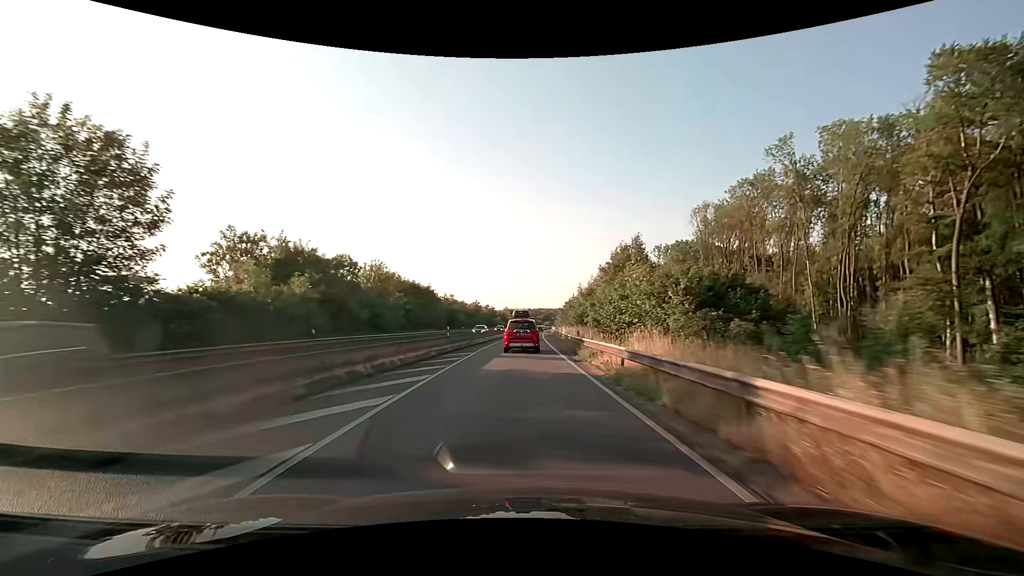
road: trunk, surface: asphalt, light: Day
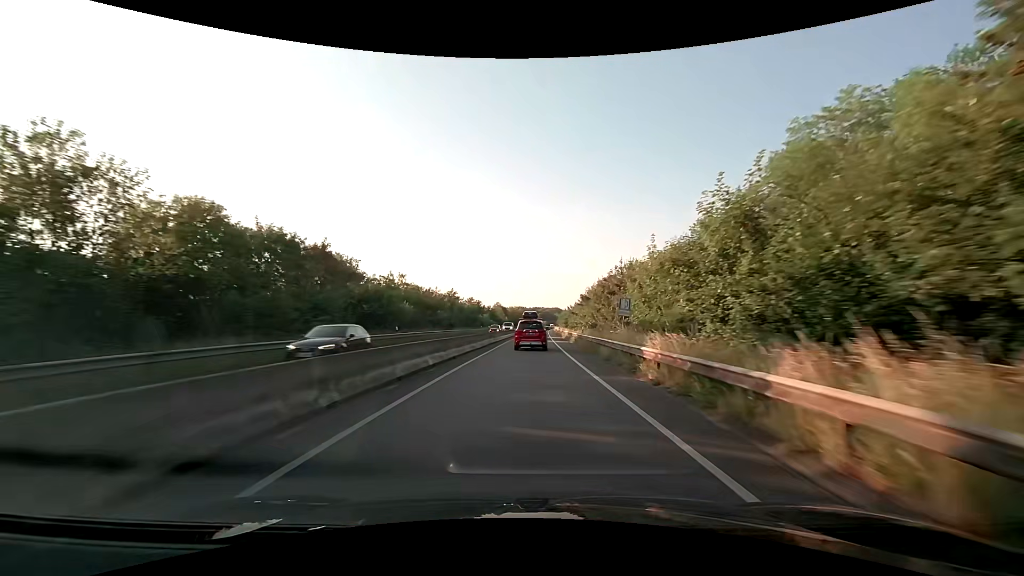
(+0.1, +37.4) m; +1°
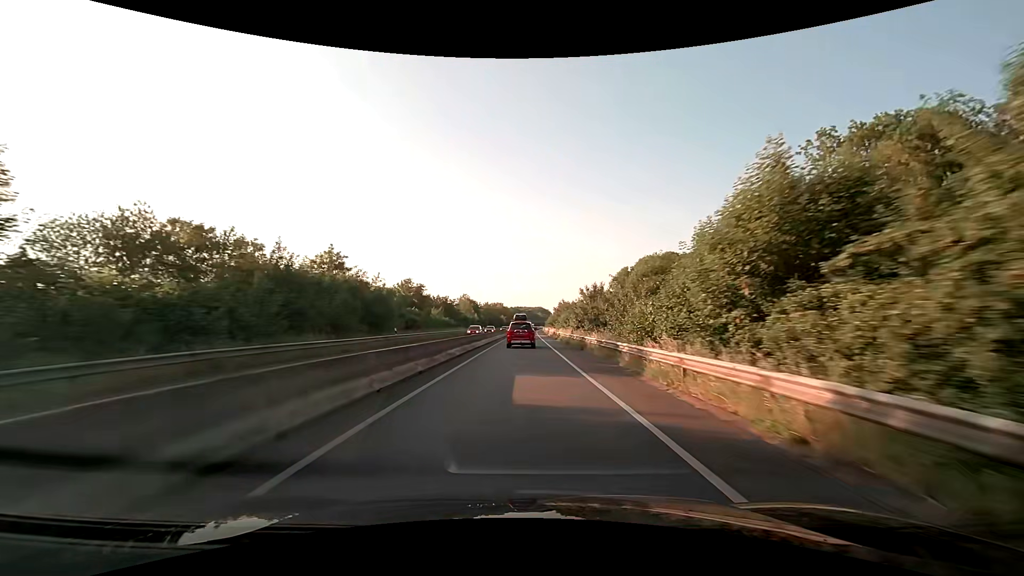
(+0.7, +50.3) m; +2°
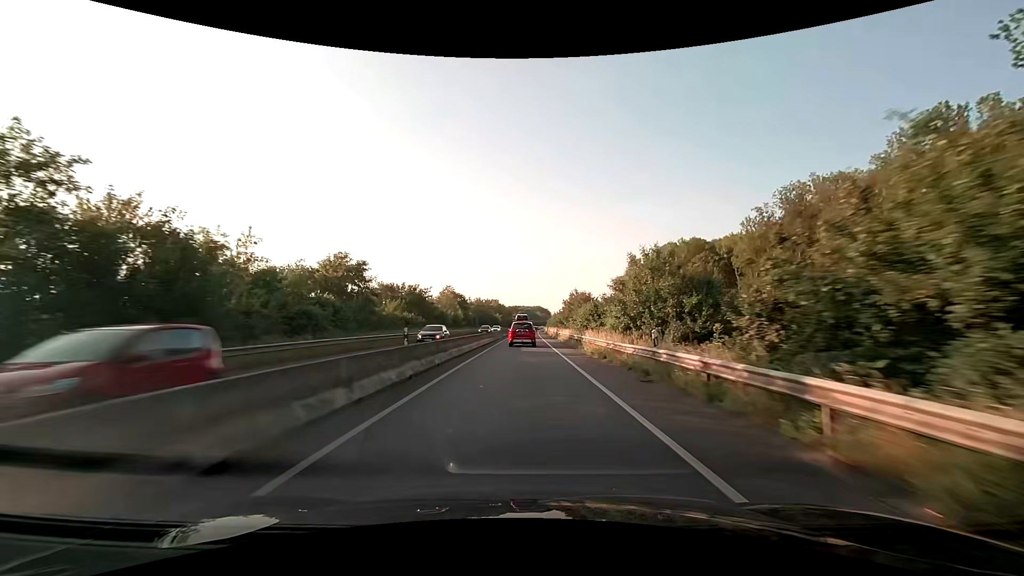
(0.0, +25.5) m; 0°
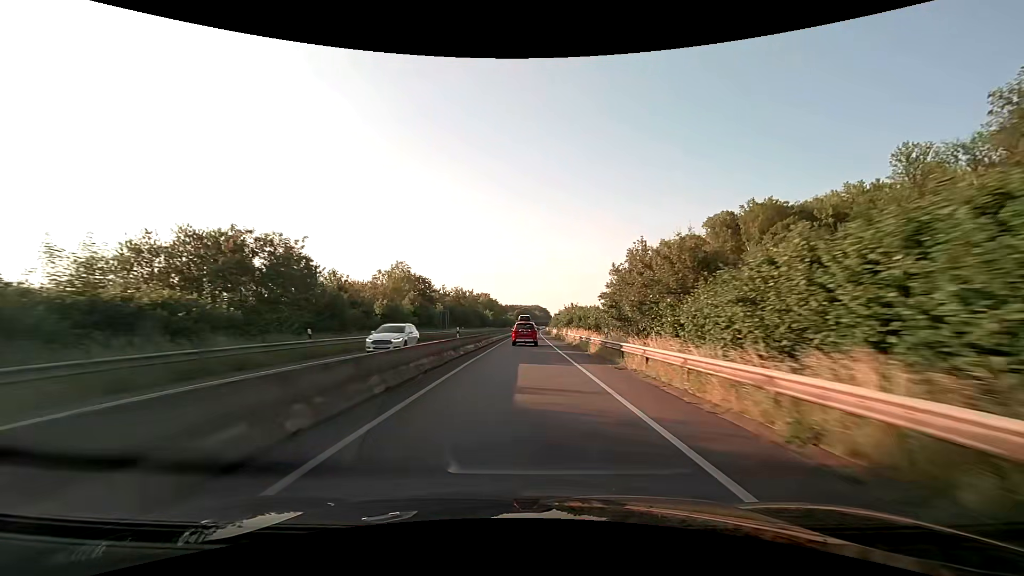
(+0.1, +38.9) m; 0°
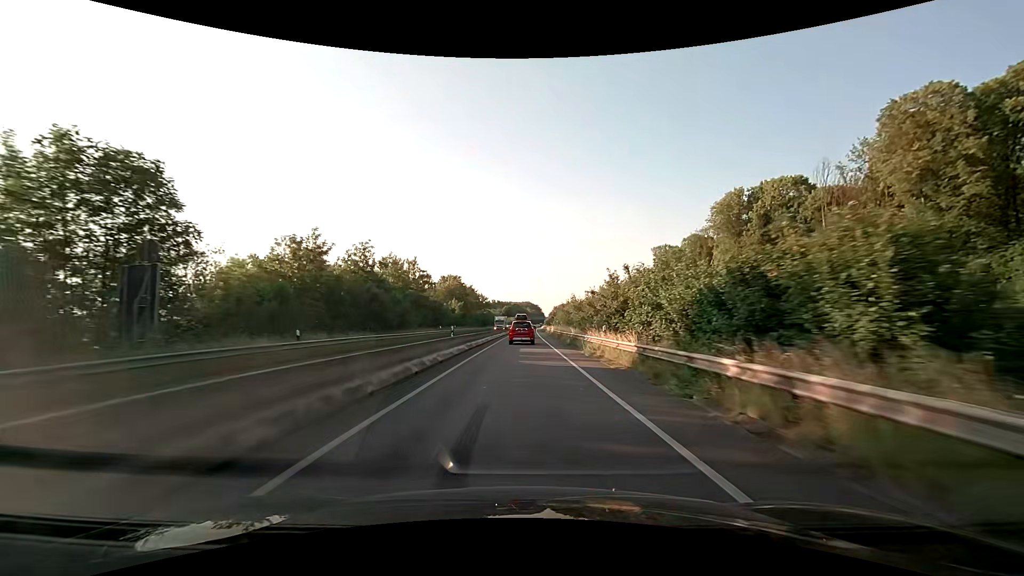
(+0.6, +53.0) m; +1°
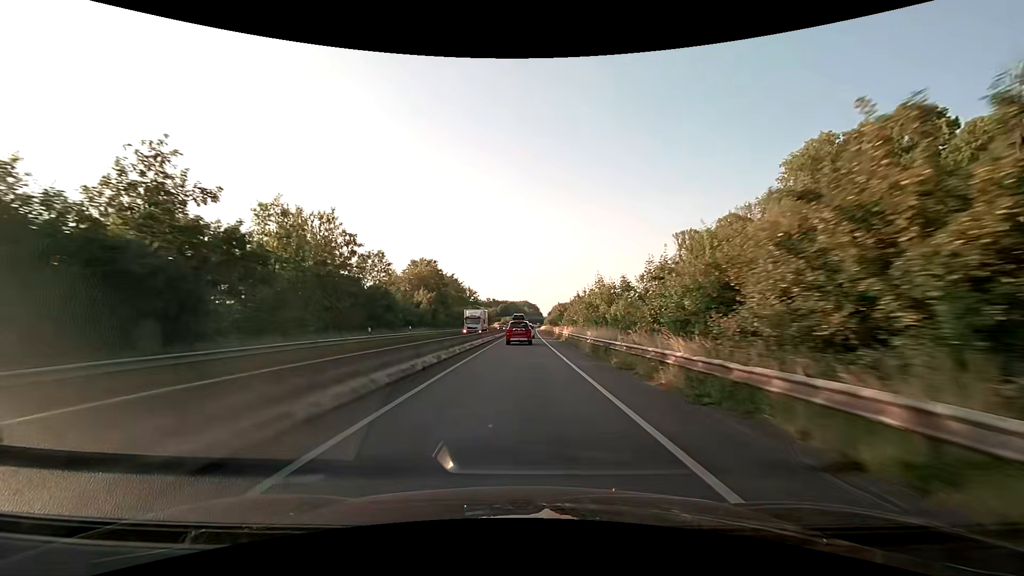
(+0.1, +26.6) m; 0°
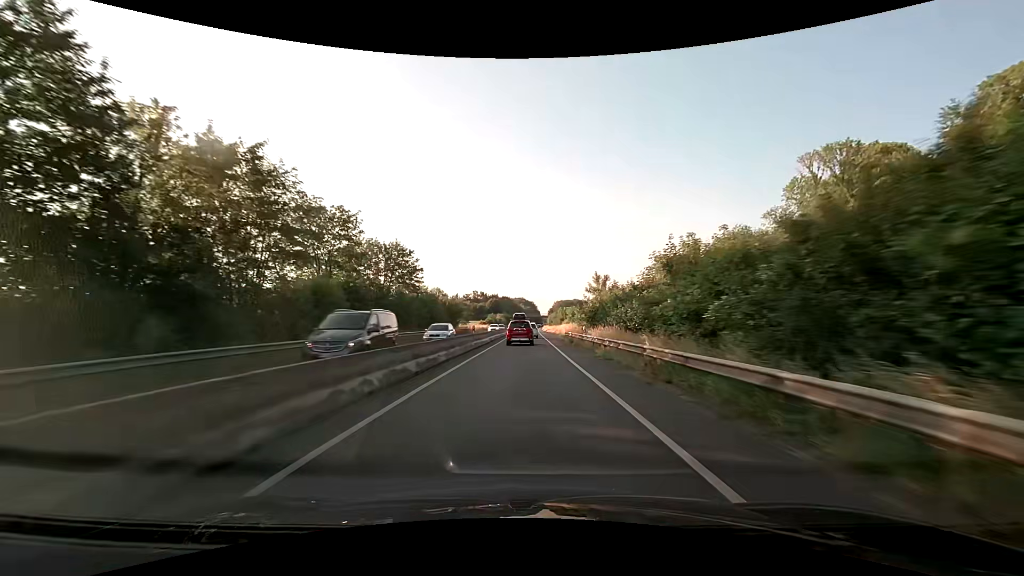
(+0.2, +65.9) m; 0°
(0, +10) (0, +20) (0, +30) (0, +40) (0, +50) (+1, +60) (+1, +70) (+1, +80) (+1, +90) (+1, +100) m
